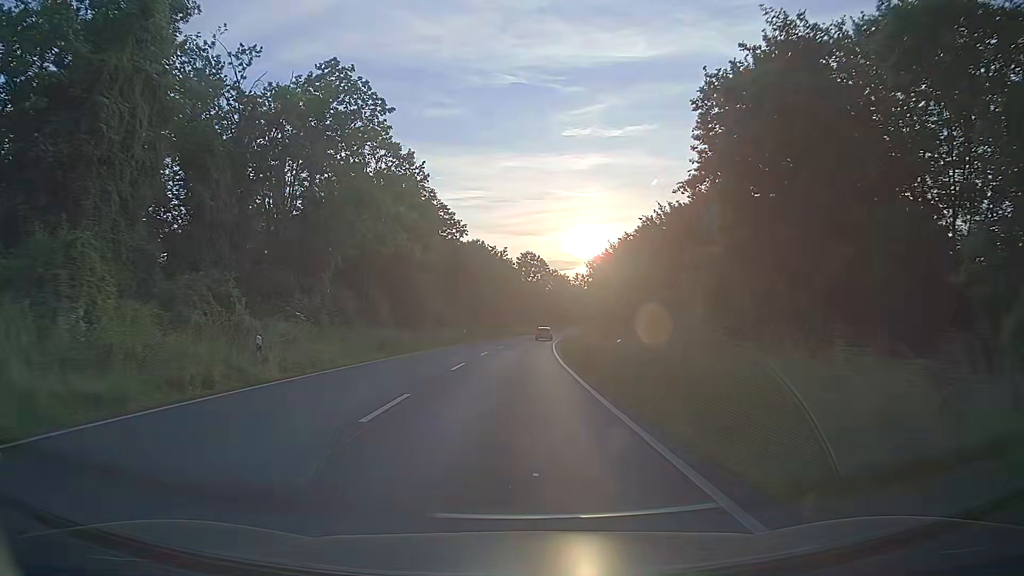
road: primary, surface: asphalt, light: Day
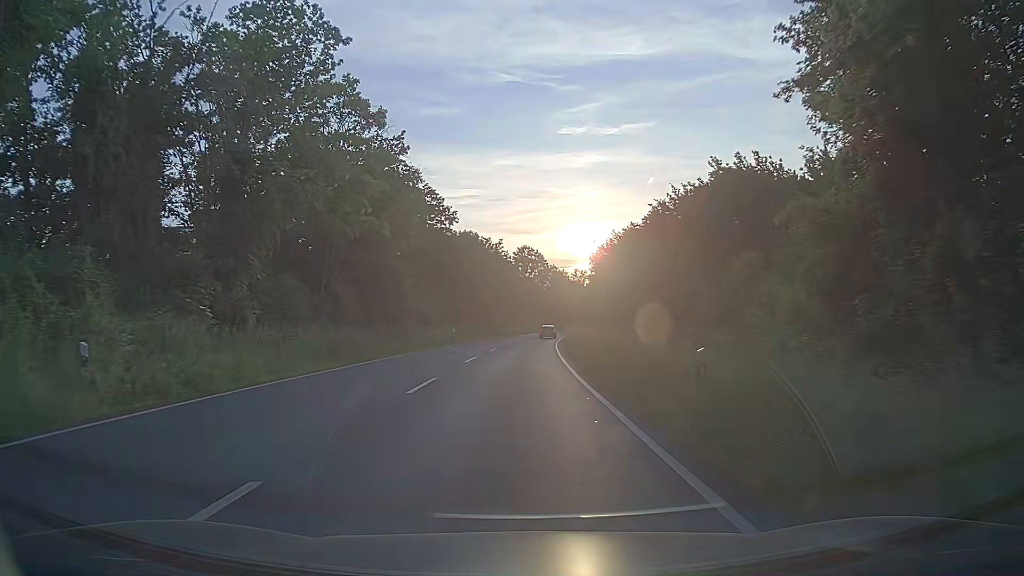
(0.0, +7.9) m; +1°
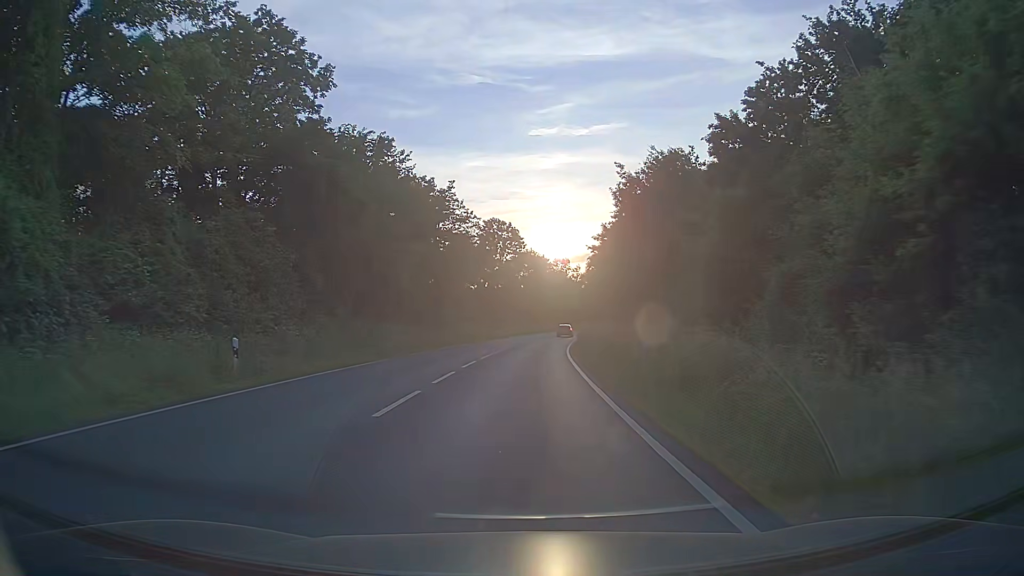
(+0.3, +39.6) m; +2°
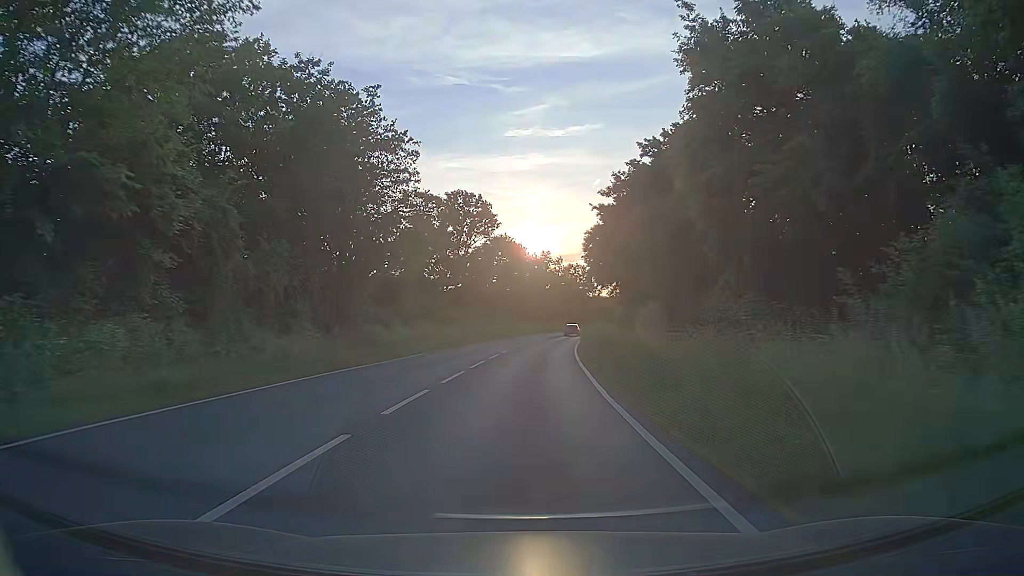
(+0.4, +23.7) m; +2°
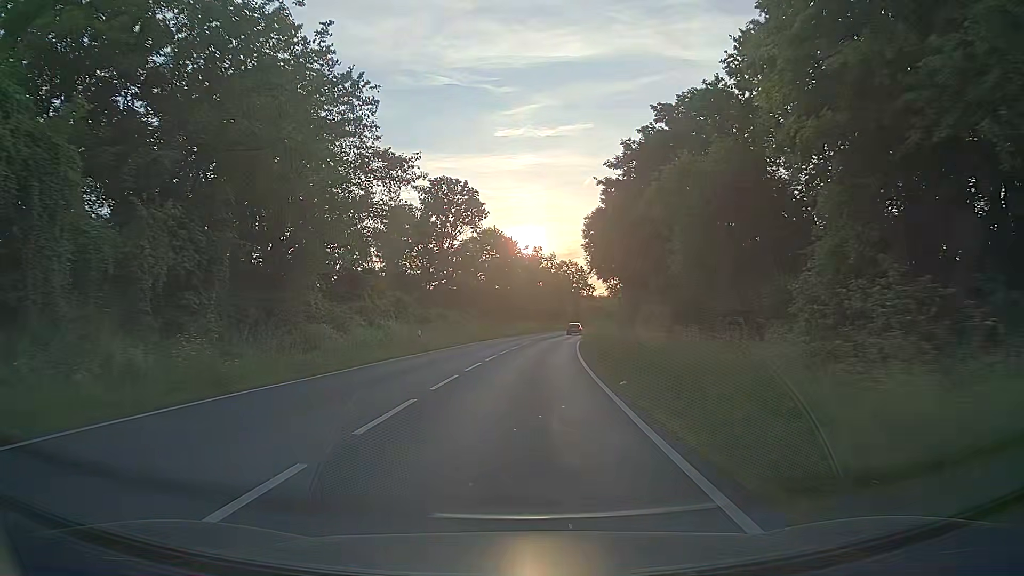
(0.0, +7.9) m; +1°
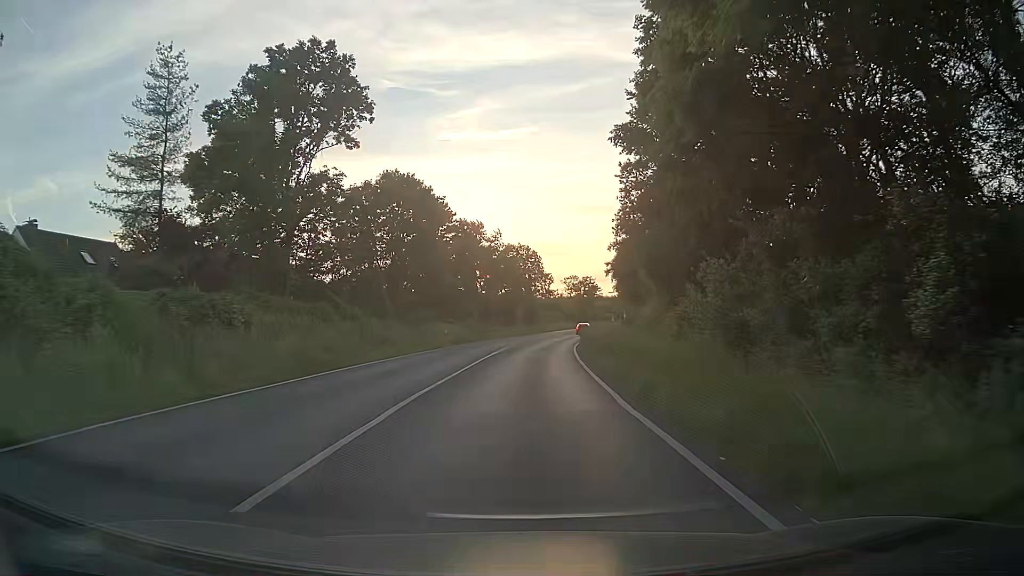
(+1.4, +39.6) m; +4°
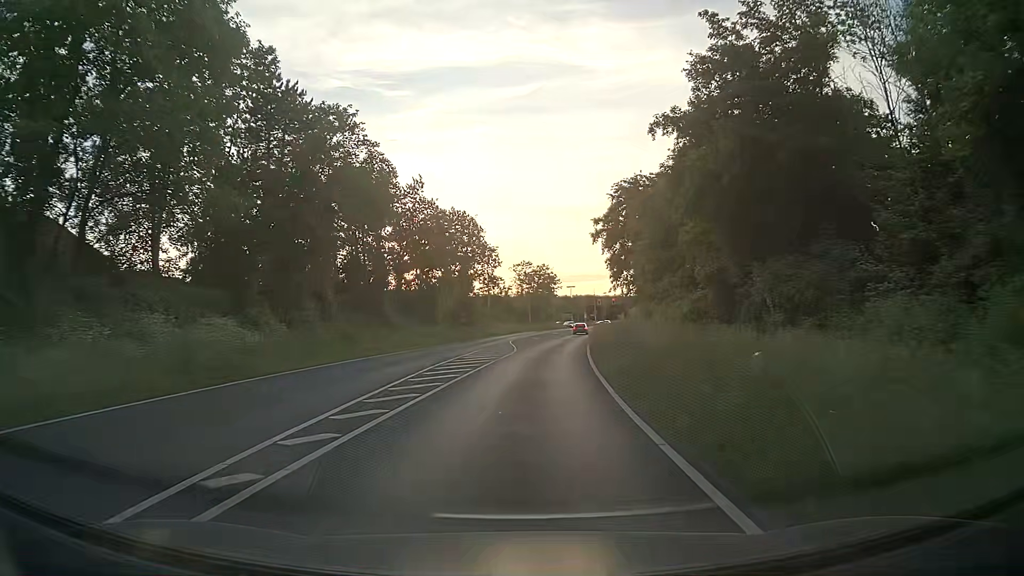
(+1.8, +39.5) m; +5°
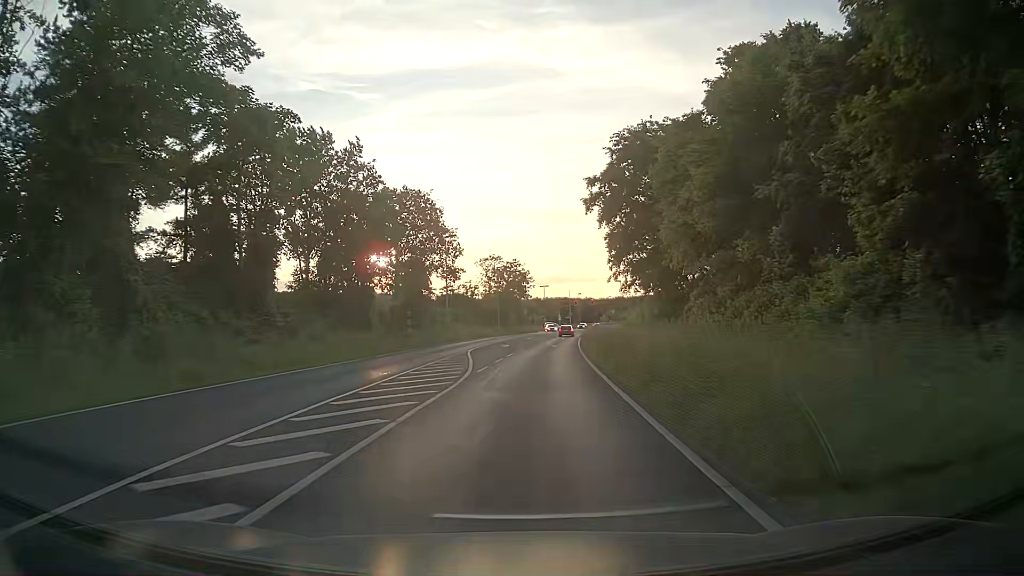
(+0.3, +15.8) m; +3°
(0, +10) (0, +20) (+1, +30) (+2, +40) (+2, +50) (+3, +60) (+4, +70) (+5, +80) (+6, +90) (+7, +100) m
